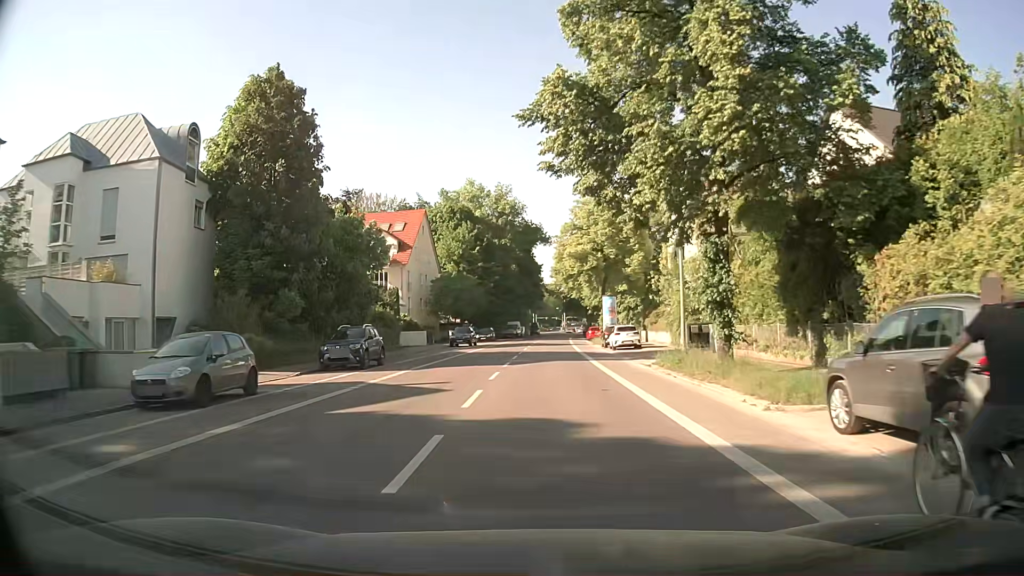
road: secondary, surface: asphalt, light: Day
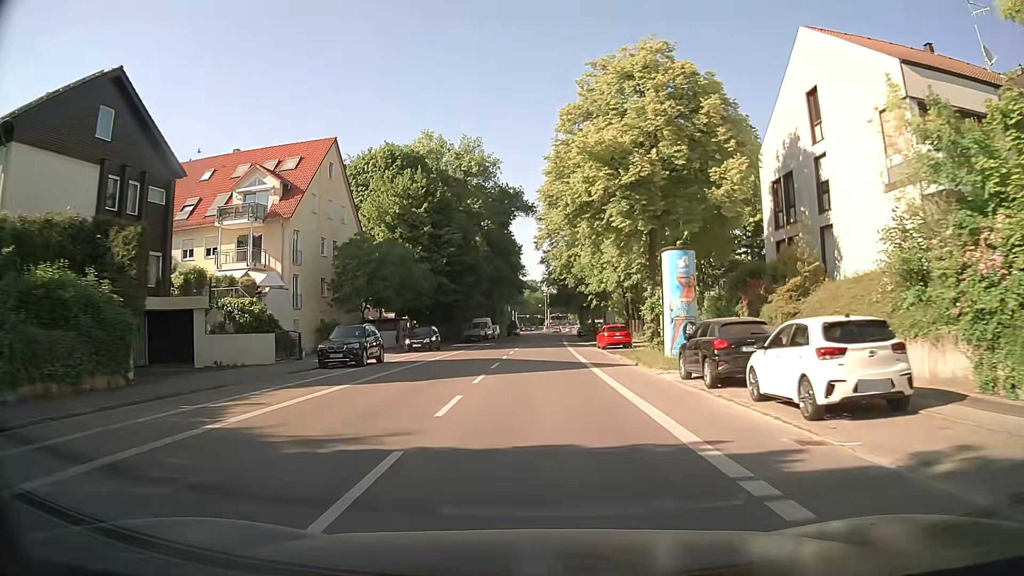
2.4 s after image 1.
(+0.6, +31.2) m; +2°
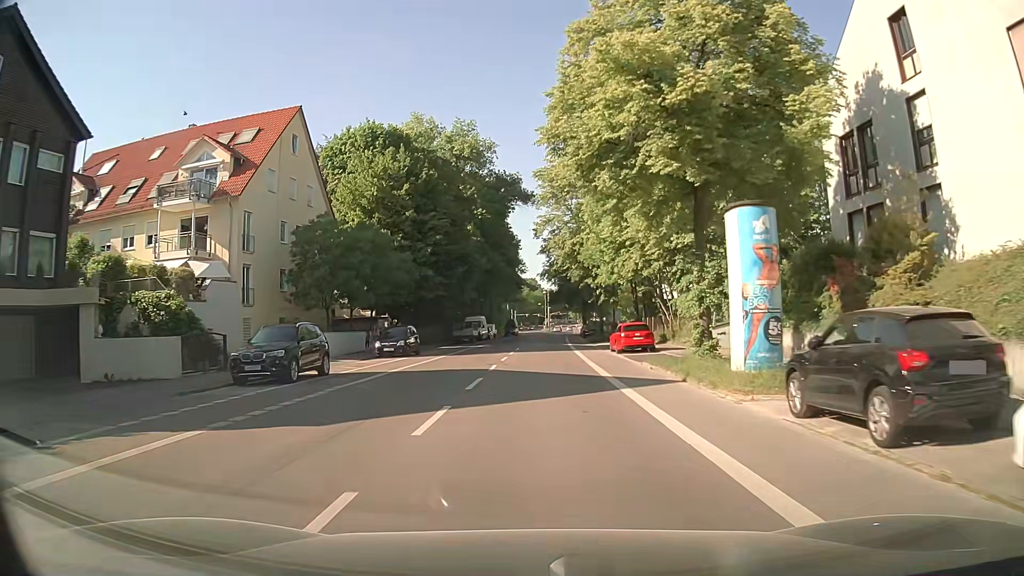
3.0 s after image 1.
(-0.1, +7.9) m; 0°
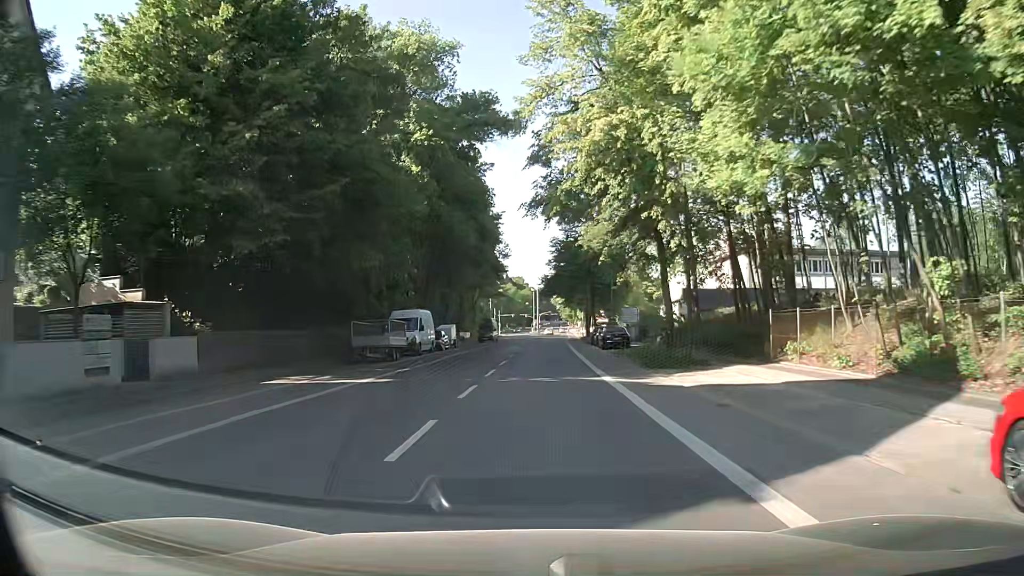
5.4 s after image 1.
(+0.1, +31.3) m; +1°
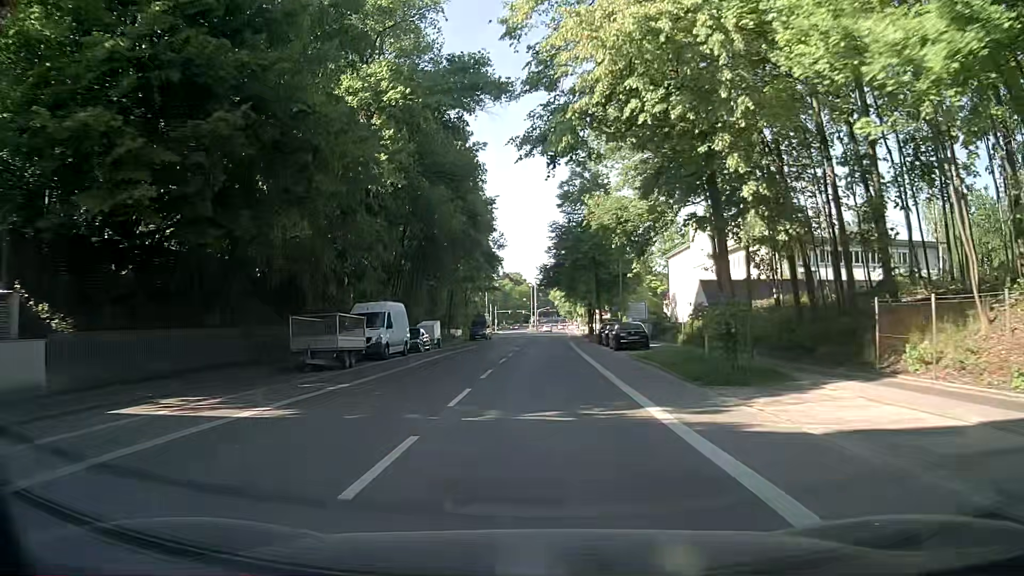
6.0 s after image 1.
(+0.1, +7.6) m; 0°
(0, +10) (0, +20) (+1, +30) (+1, +40) (+1, +50) (+2, +60) (+2, +70) (+3, +80) (+3, +90) (+4, +100) m
